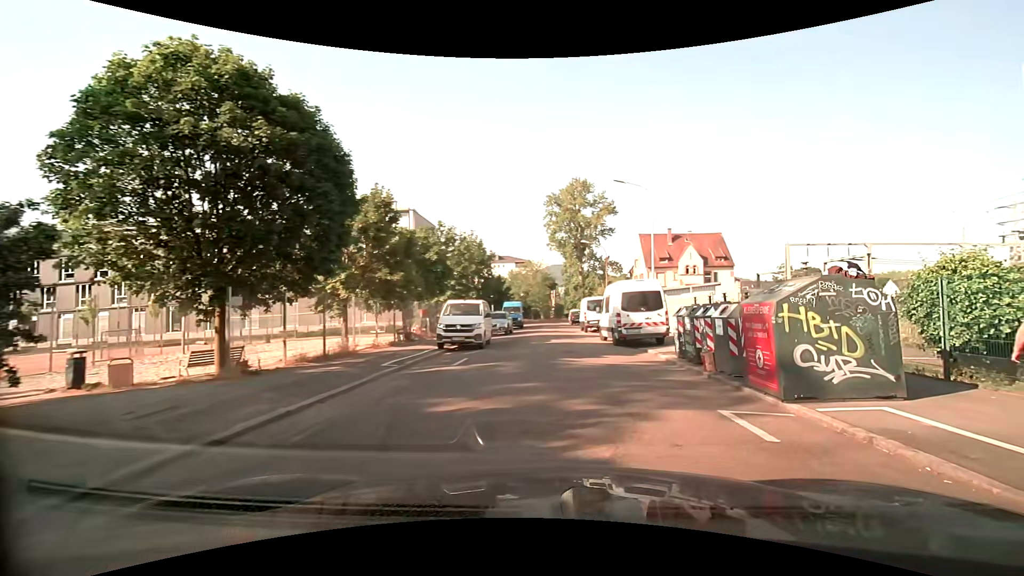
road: residential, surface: asphalt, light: Day
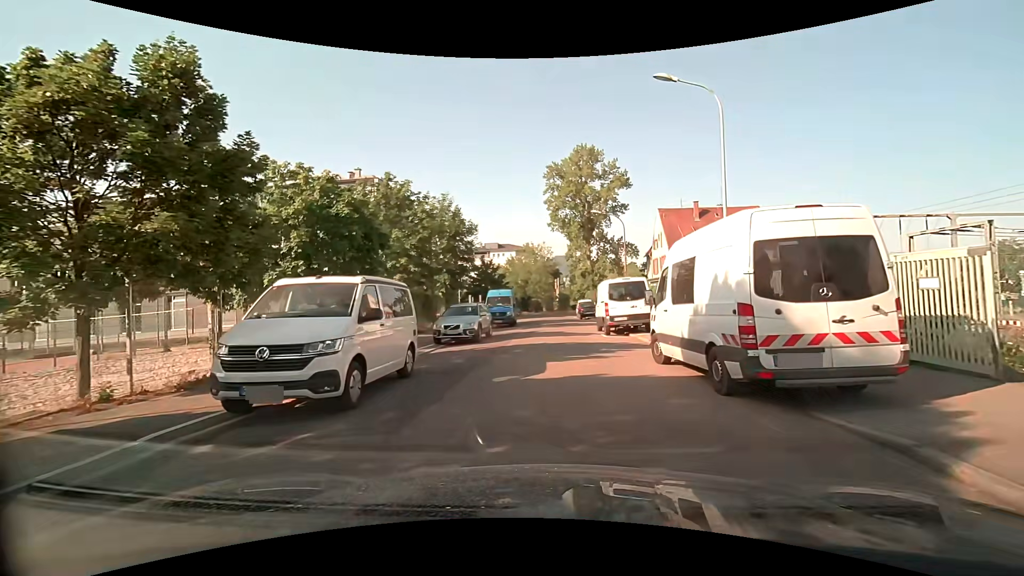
(+0.3, +13.0) m; 0°
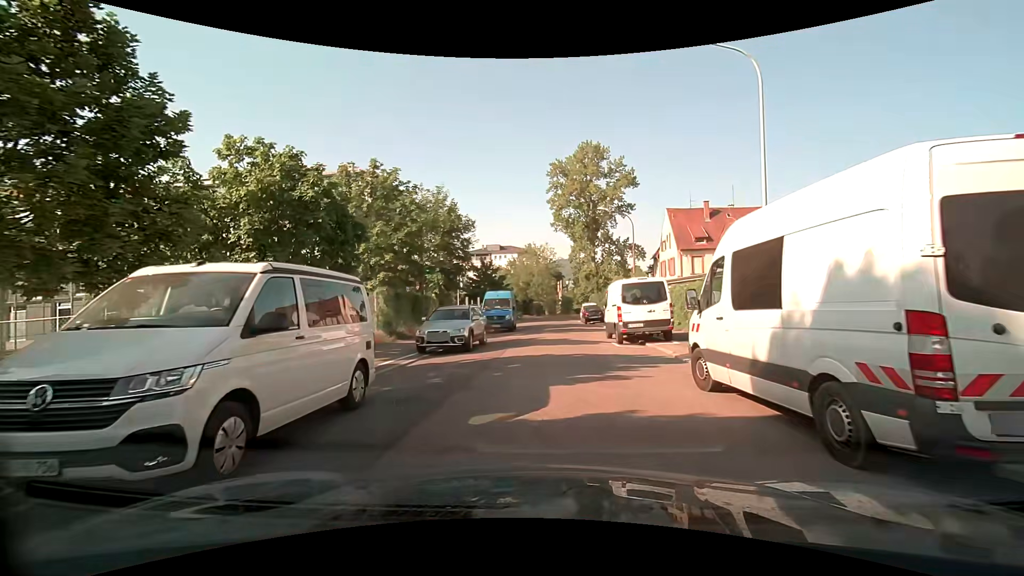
(-0.1, +2.9) m; 0°
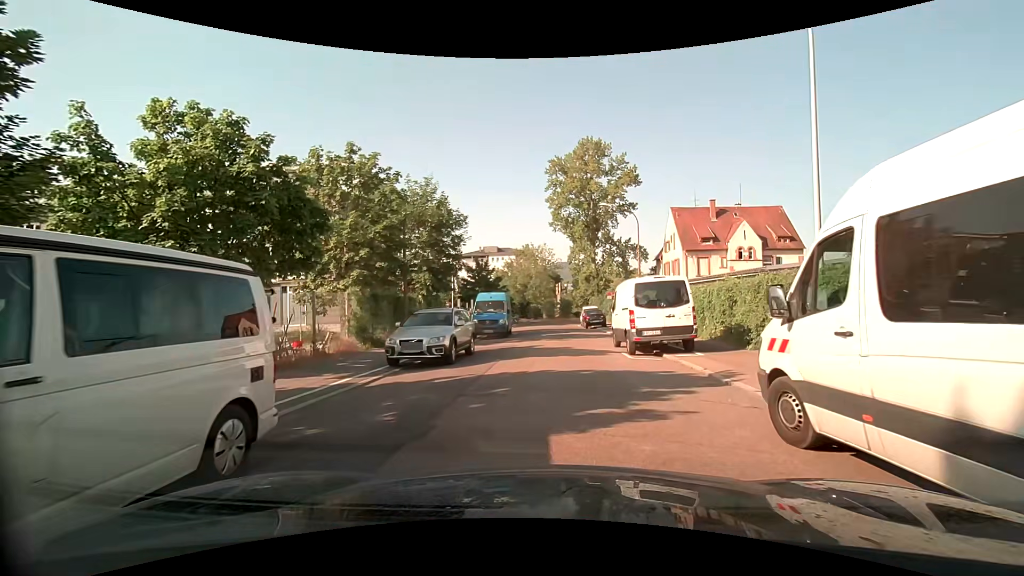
(-0.1, +2.9) m; 0°
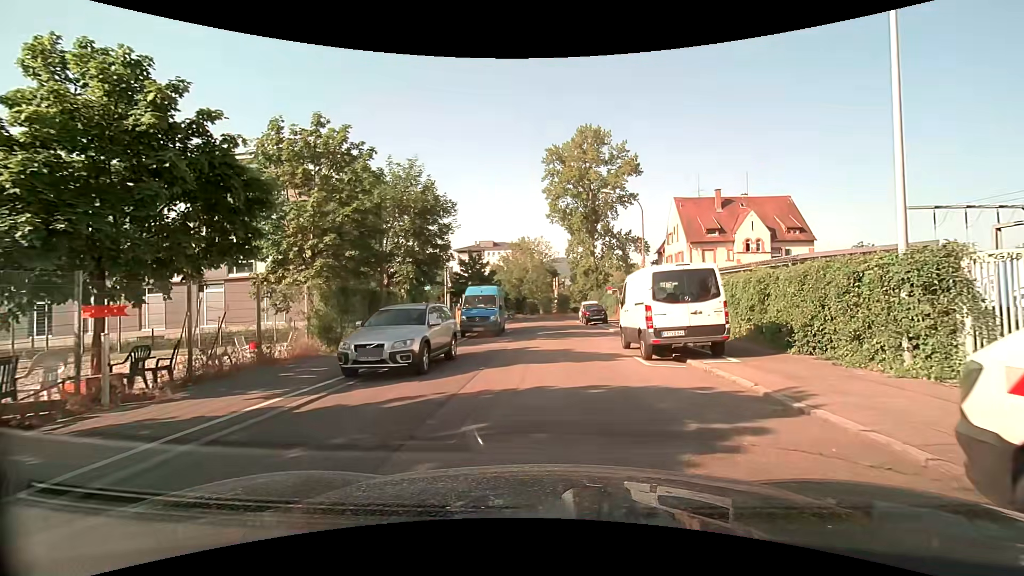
(0.0, +2.9) m; 0°
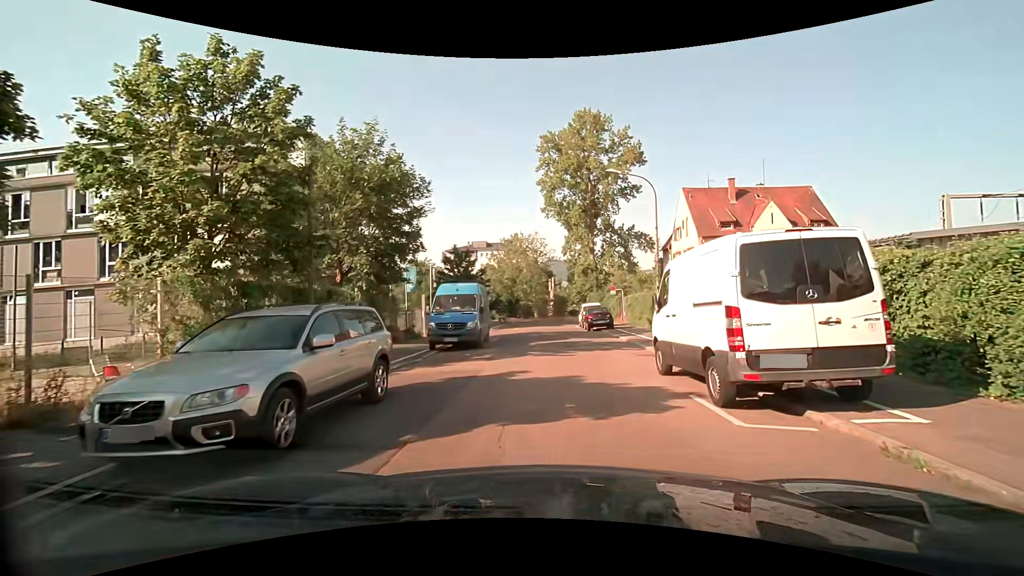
(0.0, +5.7) m; 0°
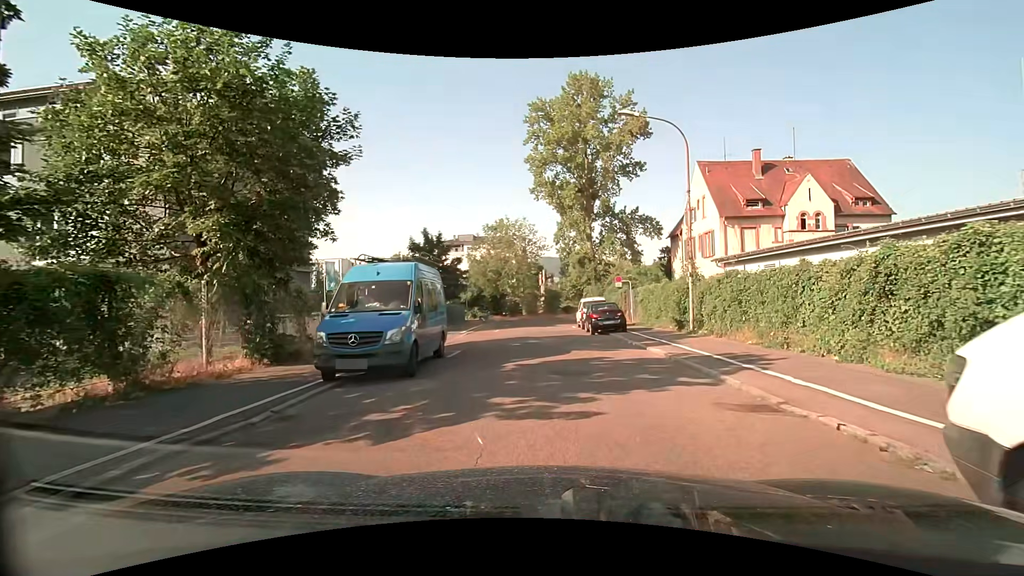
(+0.1, +8.3) m; +1°
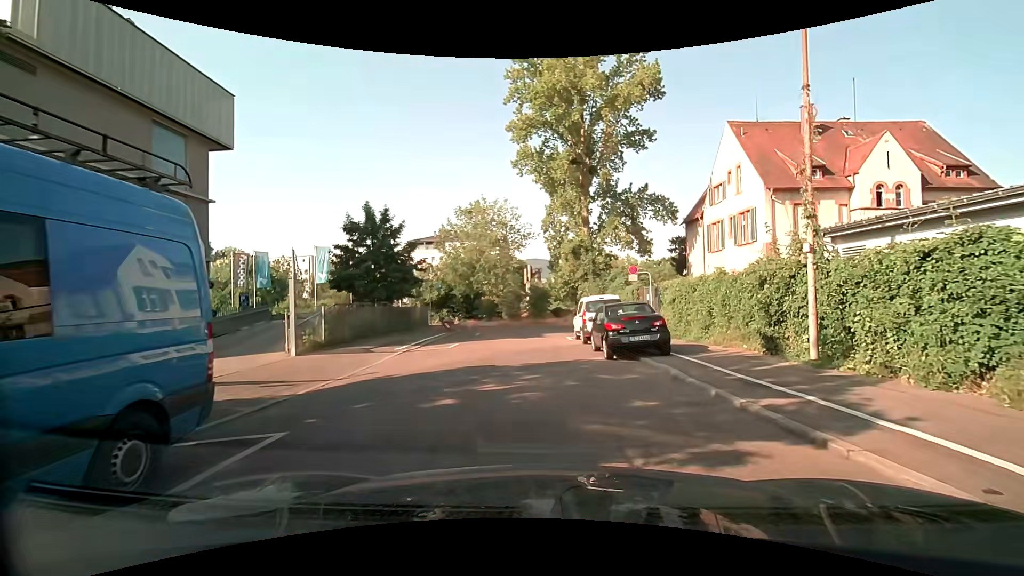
(+0.2, +10.2) m; +1°
